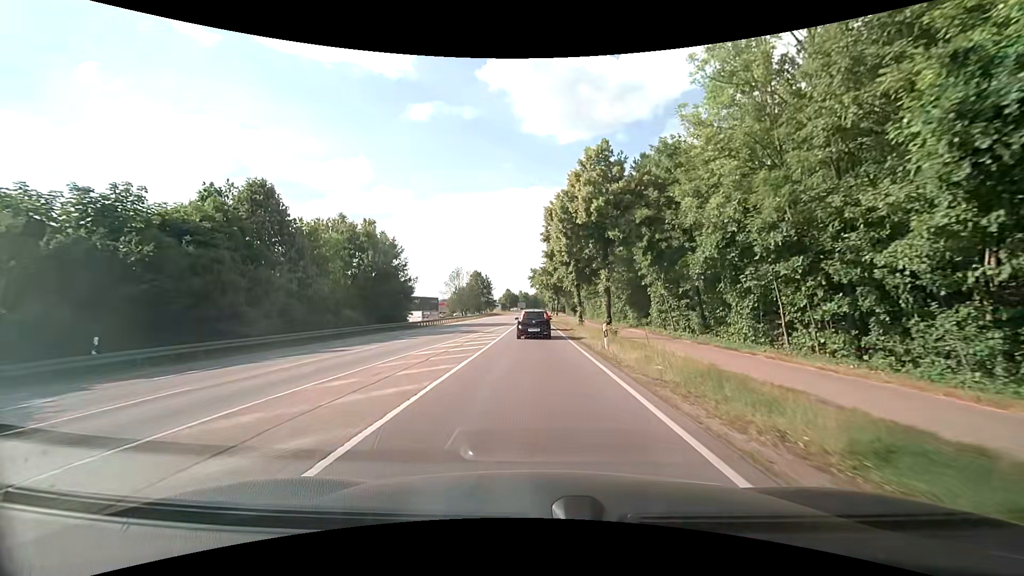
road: secondary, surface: asphalt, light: Day
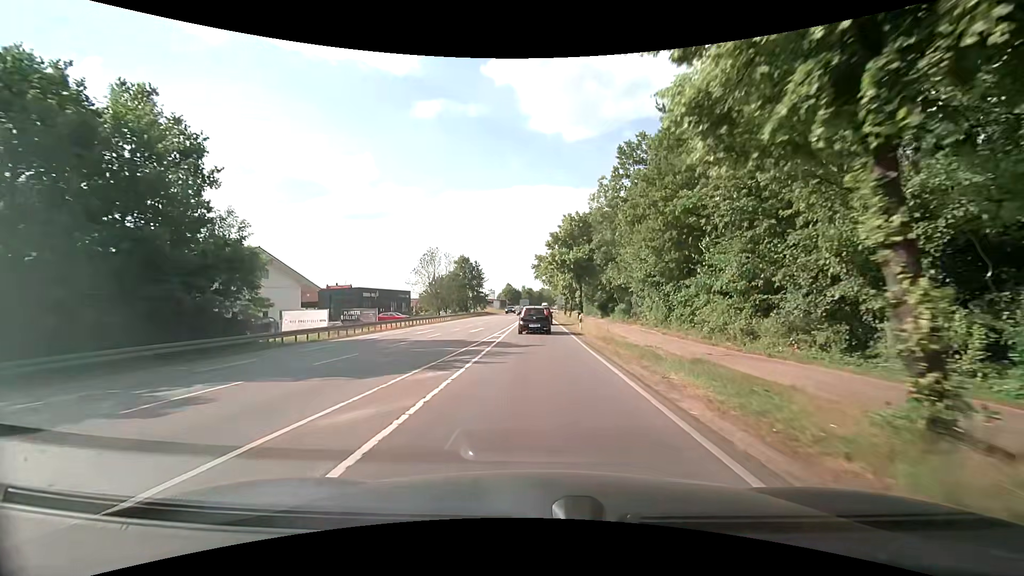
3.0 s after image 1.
(-0.1, +36.8) m; 0°
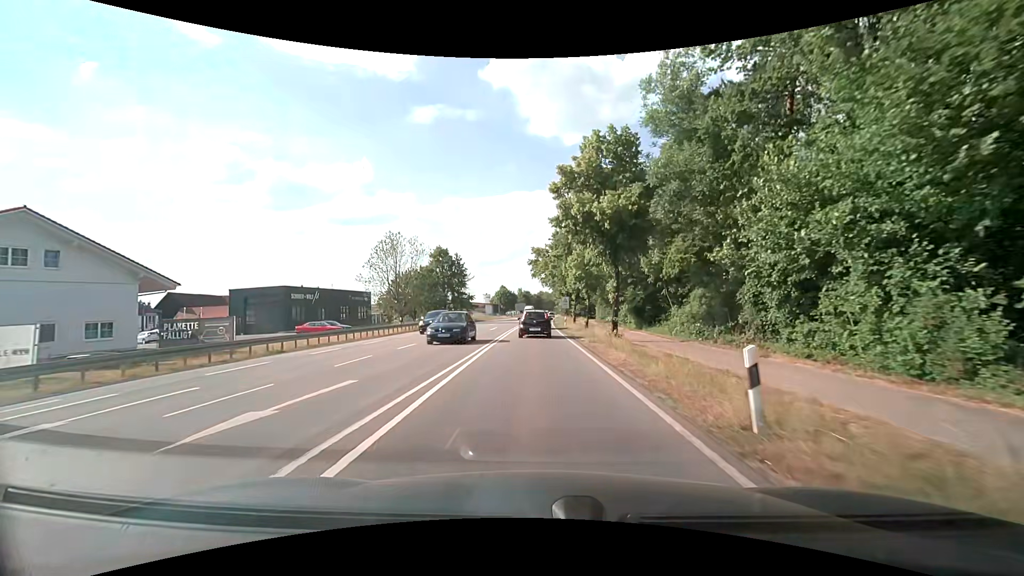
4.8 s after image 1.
(0.0, +24.0) m; 0°
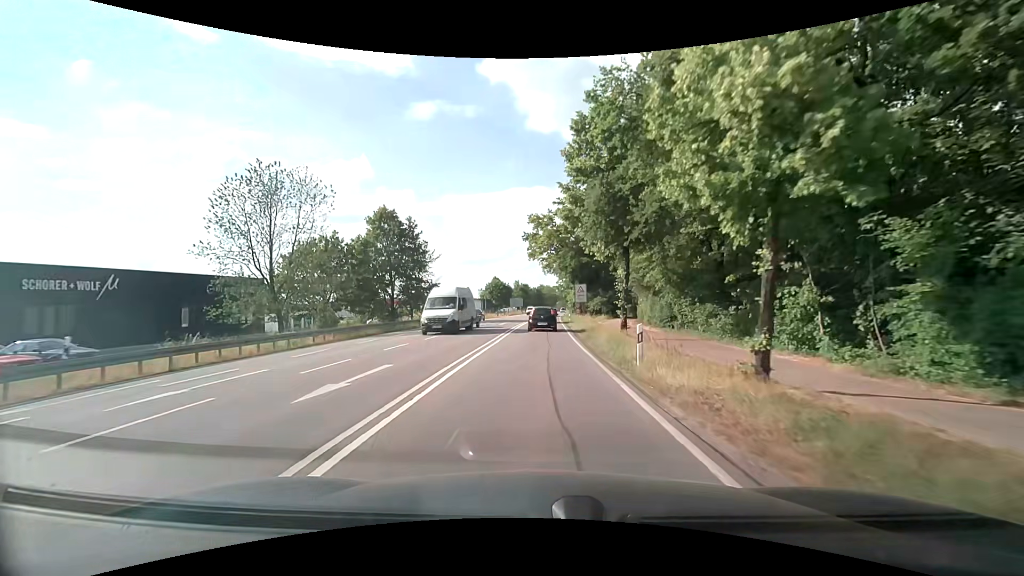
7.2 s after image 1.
(0.0, +31.8) m; 0°
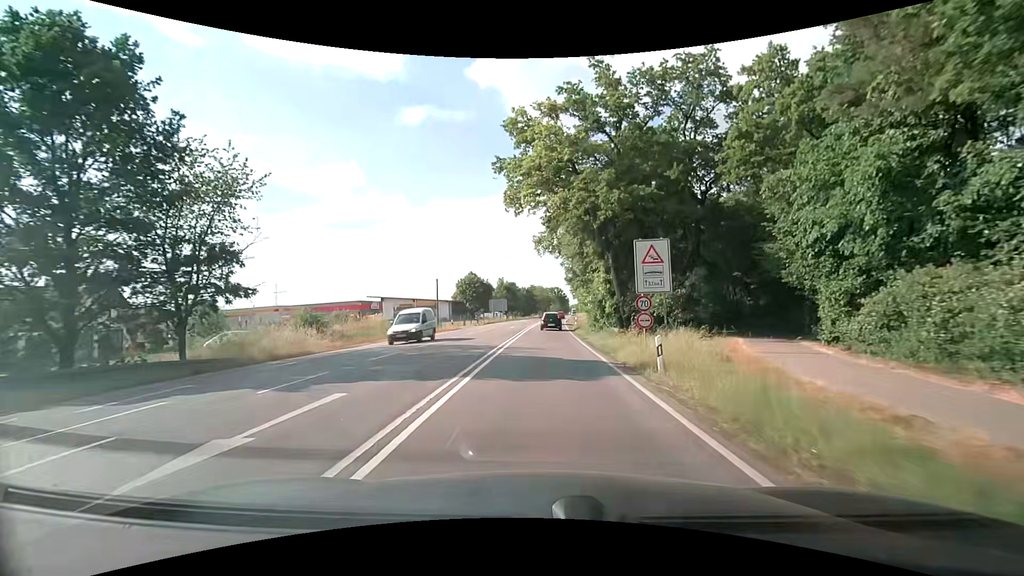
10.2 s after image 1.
(-0.1, +38.0) m; +1°
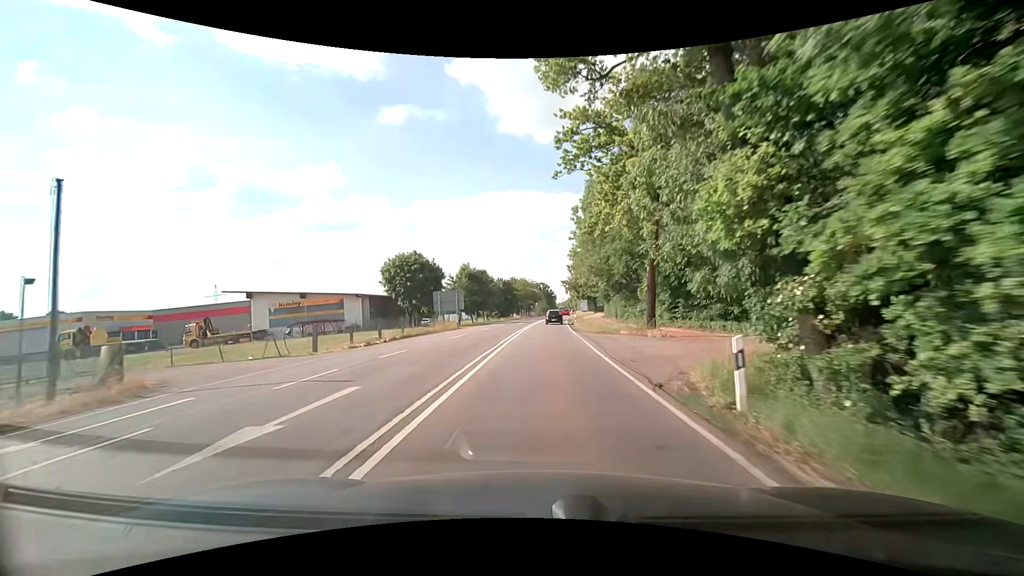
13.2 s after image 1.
(+0.6, +41.7) m; +1°
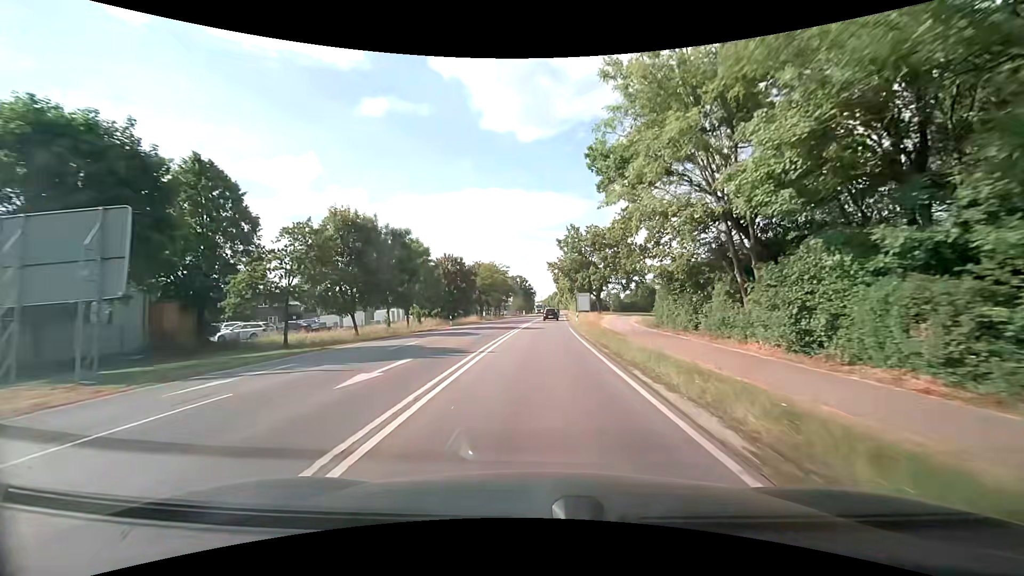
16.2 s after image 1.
(+1.1, +46.5) m; +3°
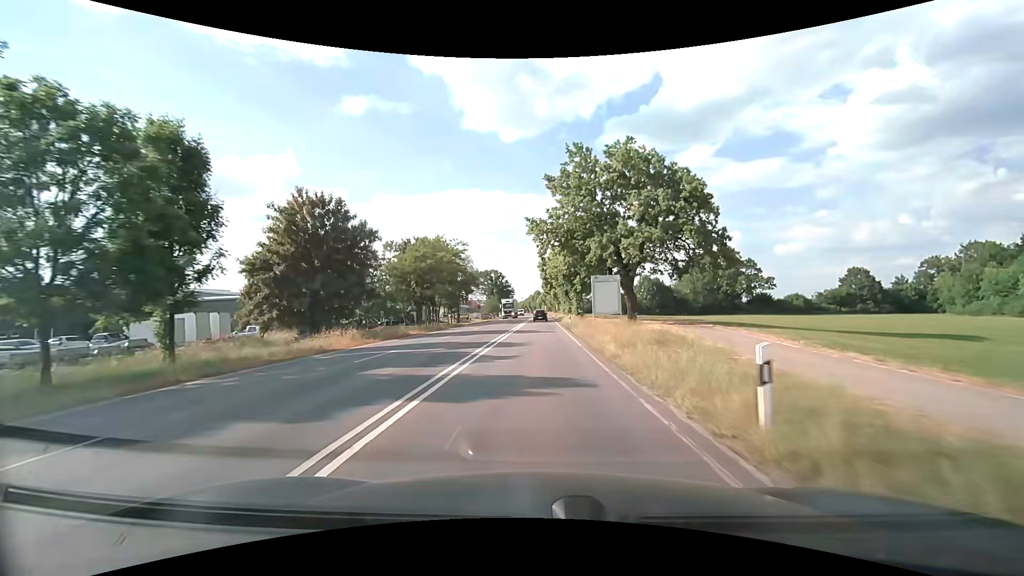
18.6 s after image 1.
(+0.8, +39.7) m; +2°
(0, +10) (0, +20) (0, +30) (0, +40) (0, +50) (0, +60) (0, +70) (0, +80) (+1, +90) (+1, +100) m
